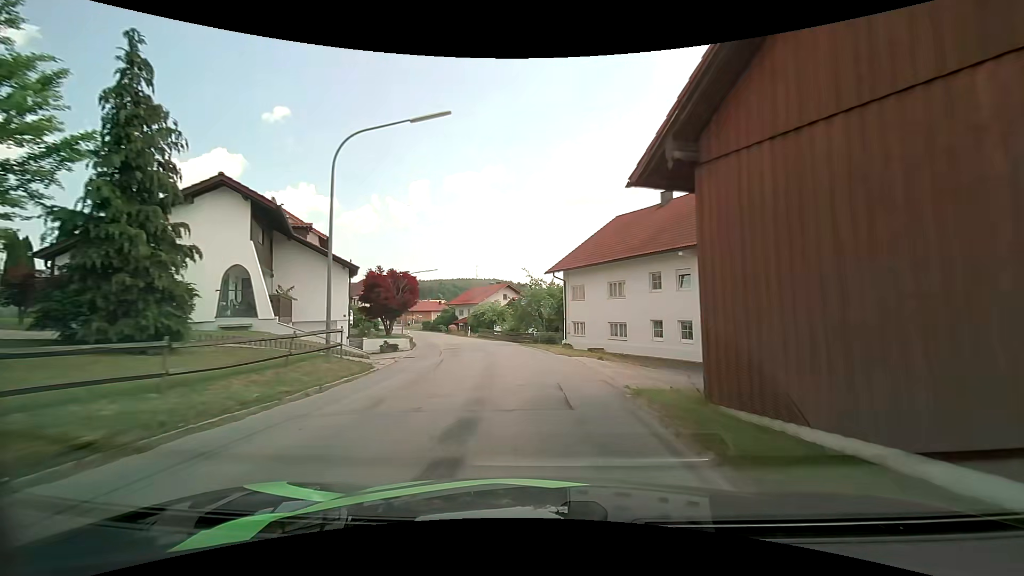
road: secondary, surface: asphalt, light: Day
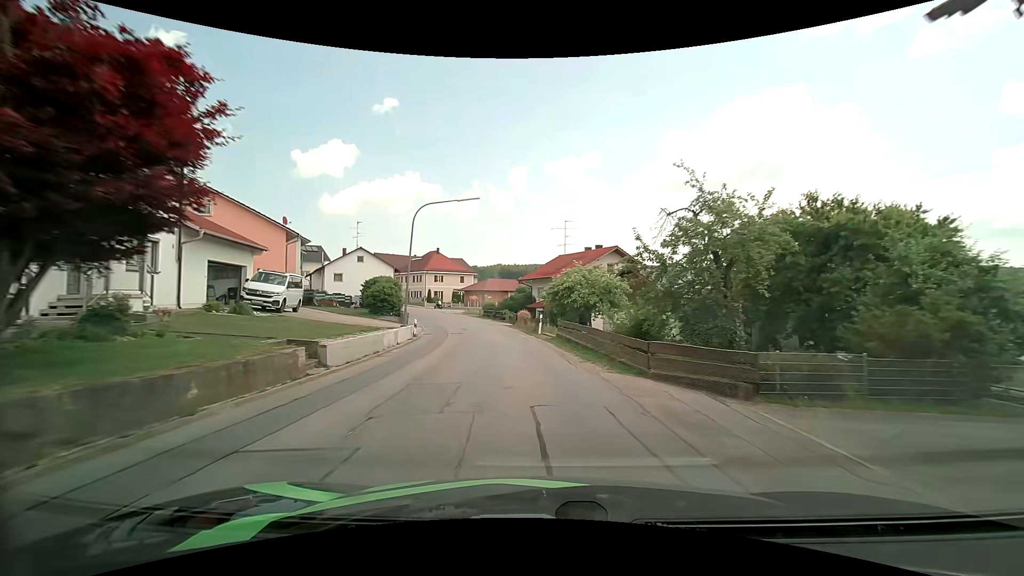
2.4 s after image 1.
(-2.4, +30.1) m; -10°
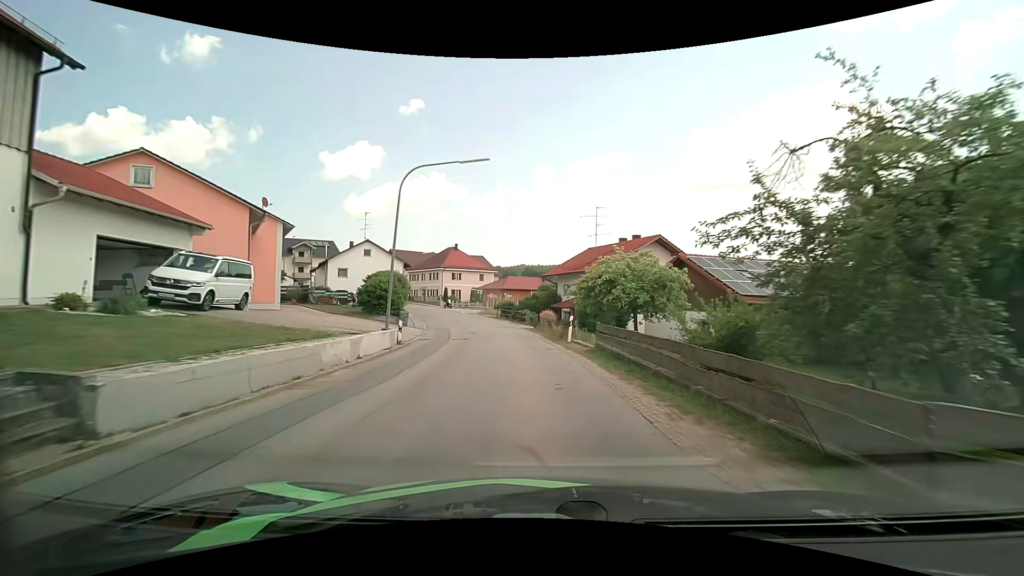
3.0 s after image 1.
(-0.2, +7.5) m; -3°
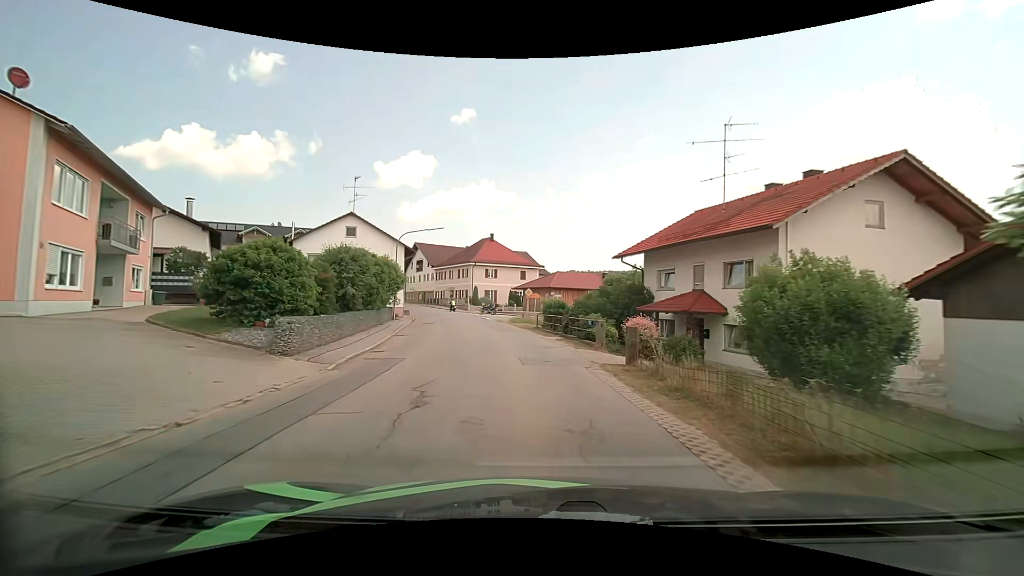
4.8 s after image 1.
(-1.1, +21.5) m; -5°
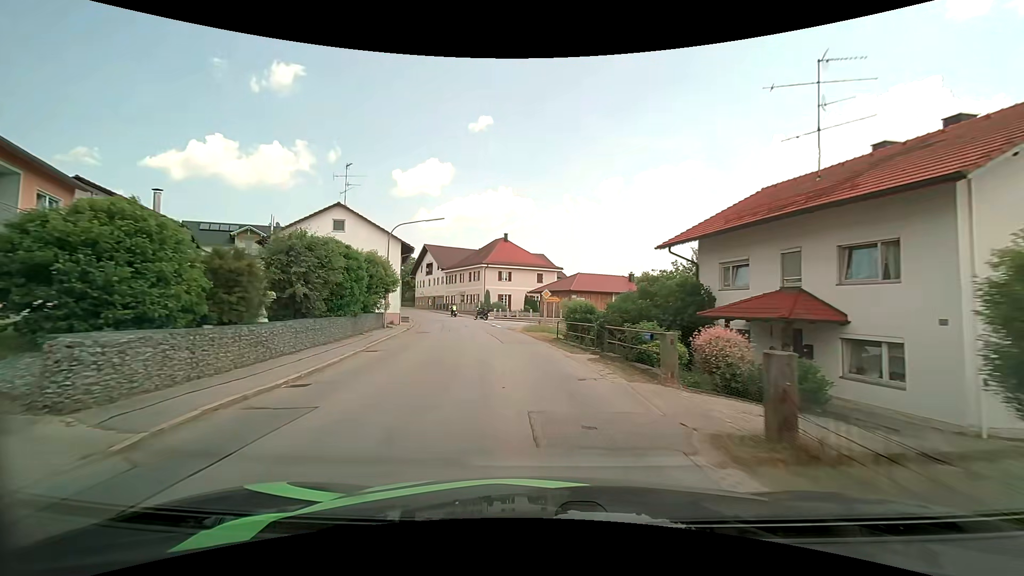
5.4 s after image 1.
(-0.1, +6.8) m; -2°
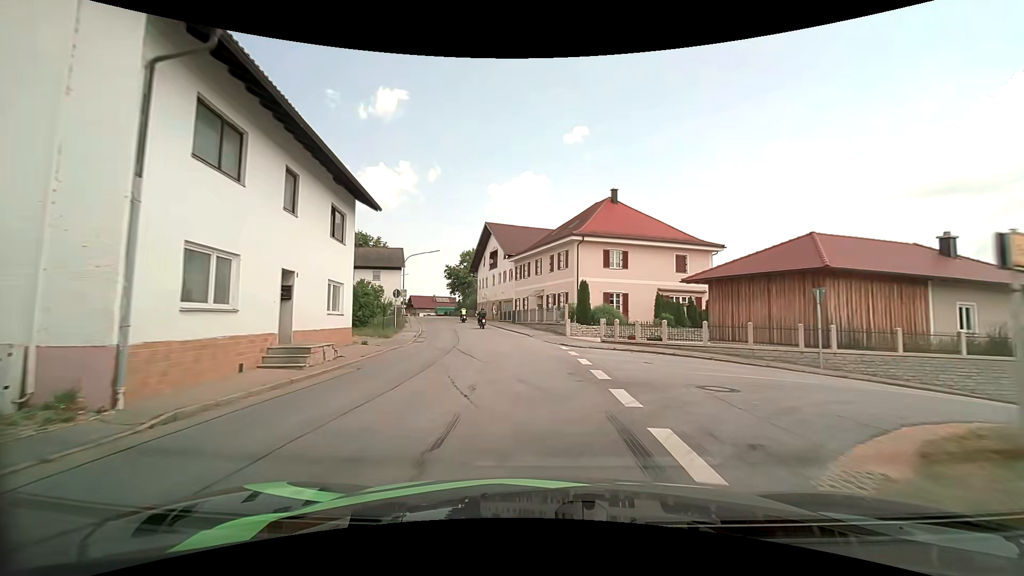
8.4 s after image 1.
(-3.2, +32.8) m; -11°
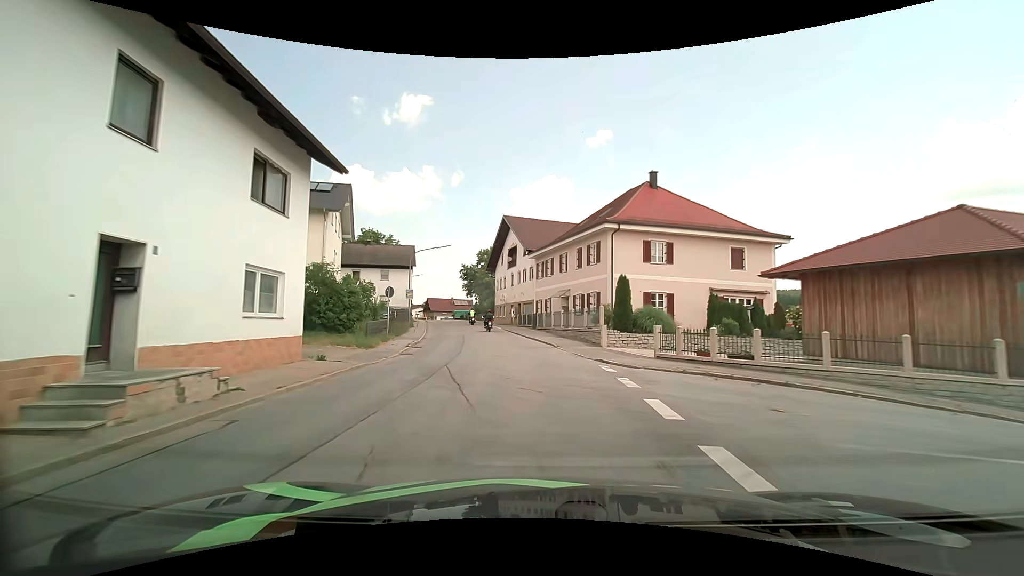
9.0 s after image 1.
(-0.1, +6.6) m; -3°
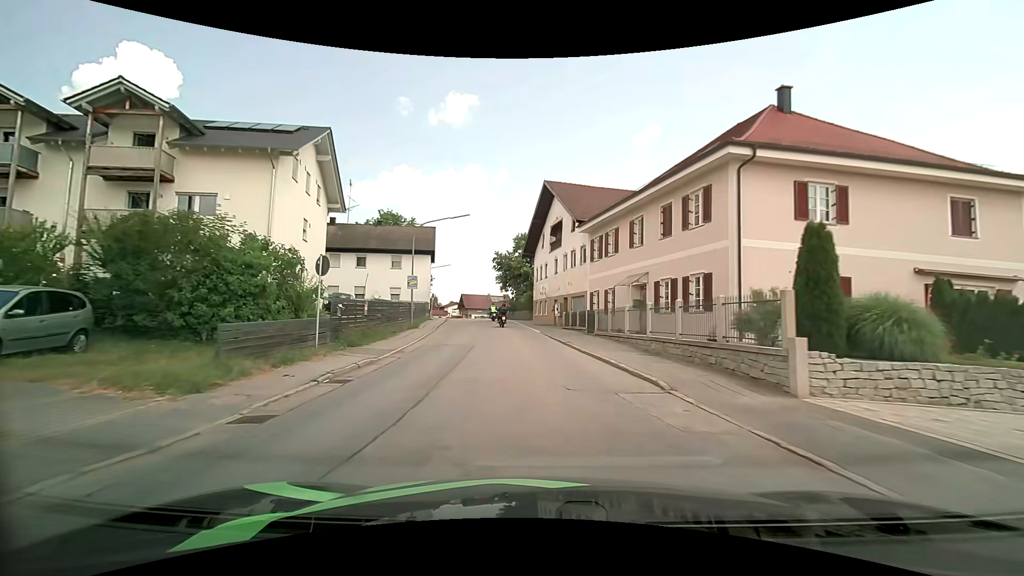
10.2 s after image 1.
(-0.5, +13.5) m; -5°
(0, +10) (-1, +20) (-2, +30) (-3, +40) (-5, +50) (-7, +60) (-9, +69) (-12, +79) (-15, +88) (-19, +98) m
